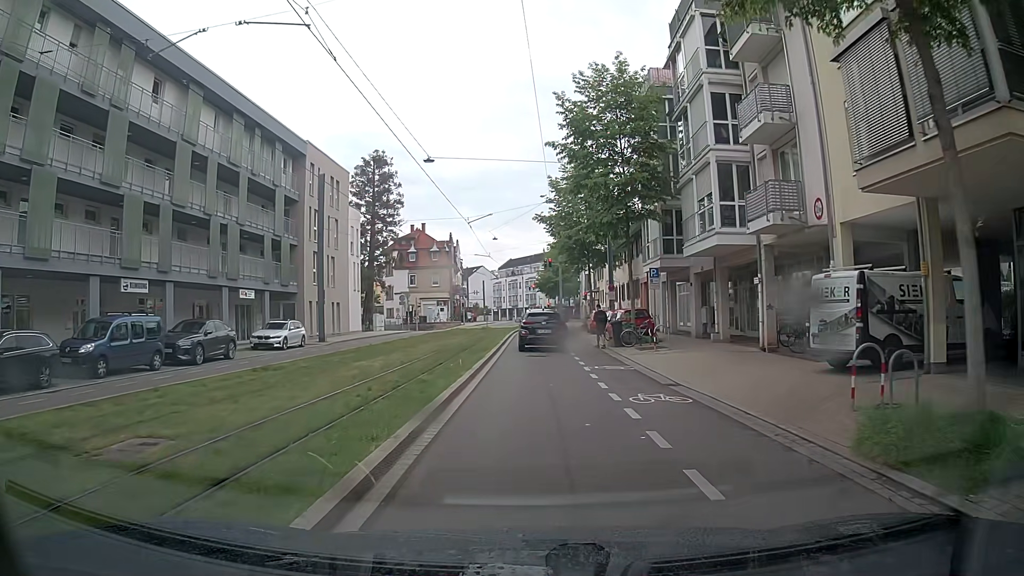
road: tertiary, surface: asphalt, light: Day
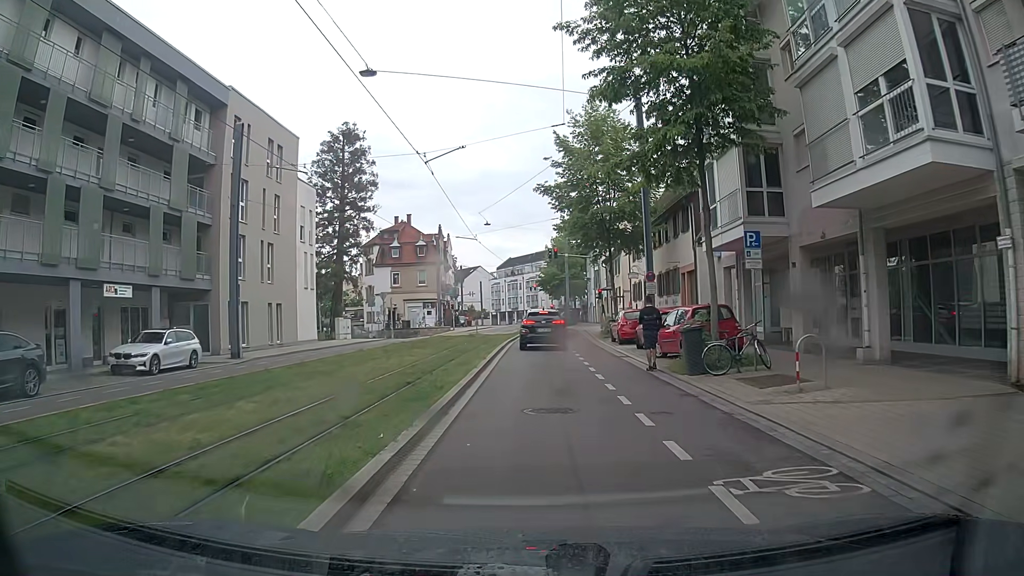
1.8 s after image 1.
(0.0, +12.7) m; 0°
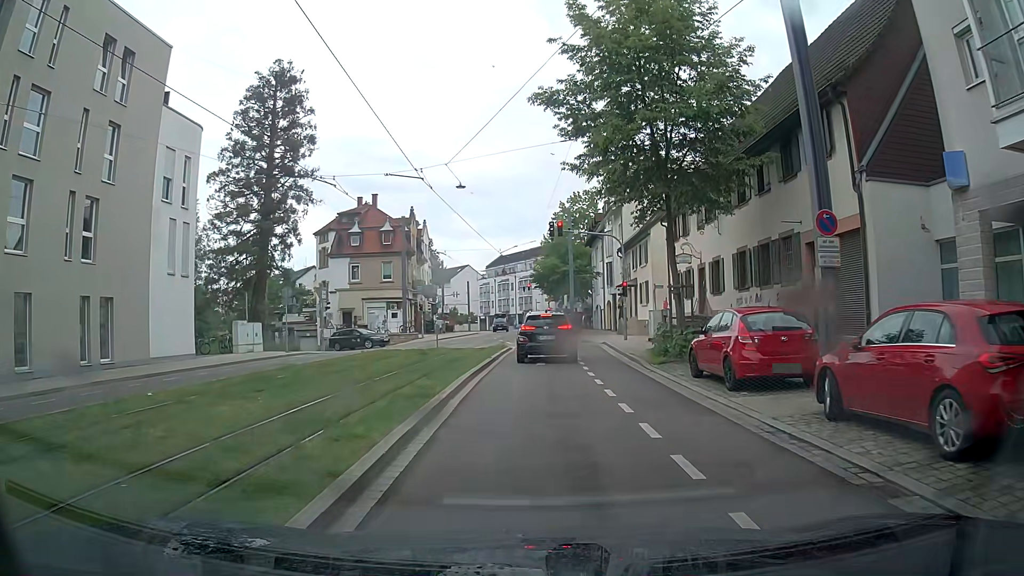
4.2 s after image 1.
(0.0, +16.8) m; +1°
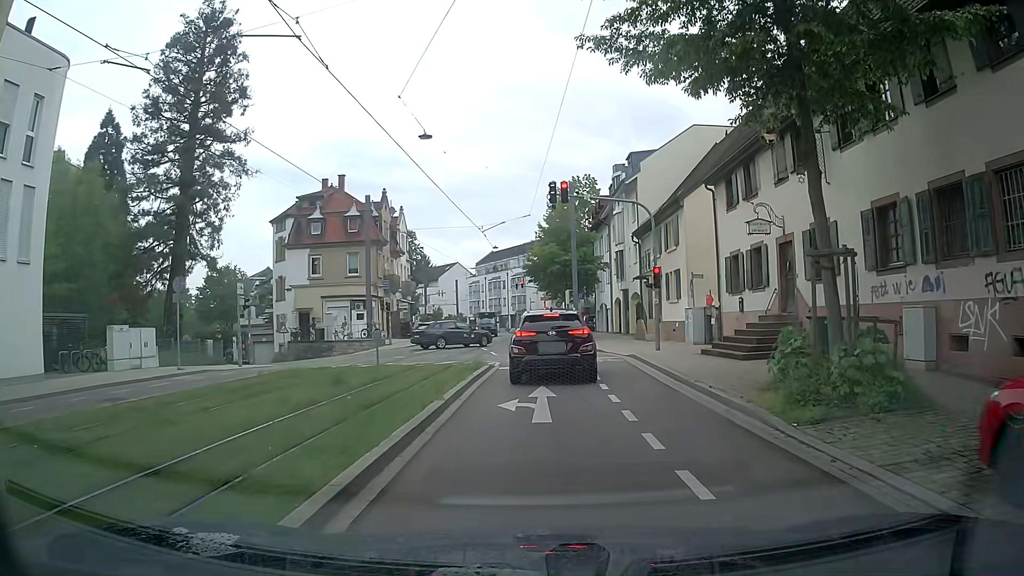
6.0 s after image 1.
(-0.1, +10.5) m; -1°
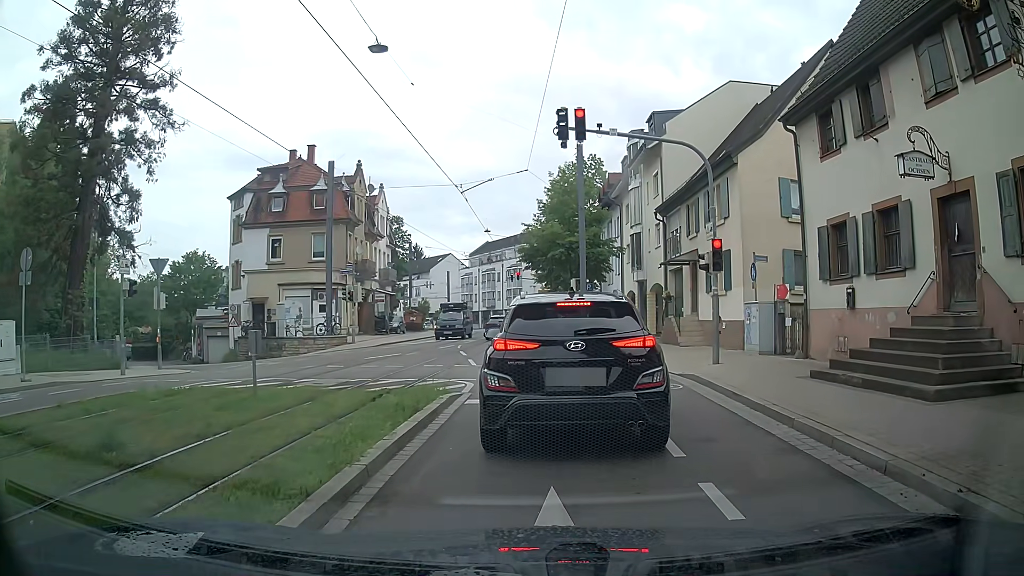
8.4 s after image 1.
(0.0, +8.2) m; -1°
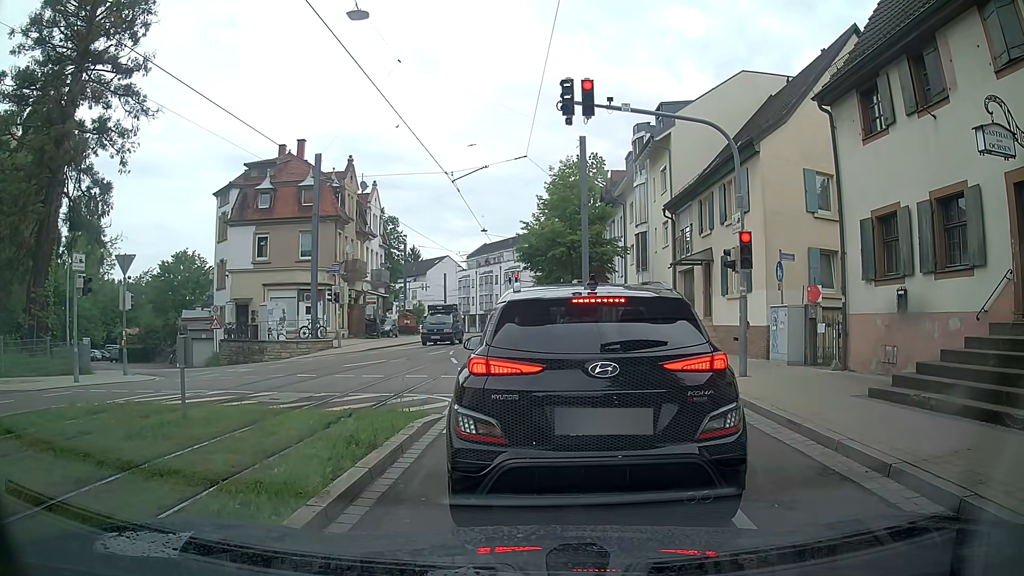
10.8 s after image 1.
(+0.1, +2.2) m; +1°
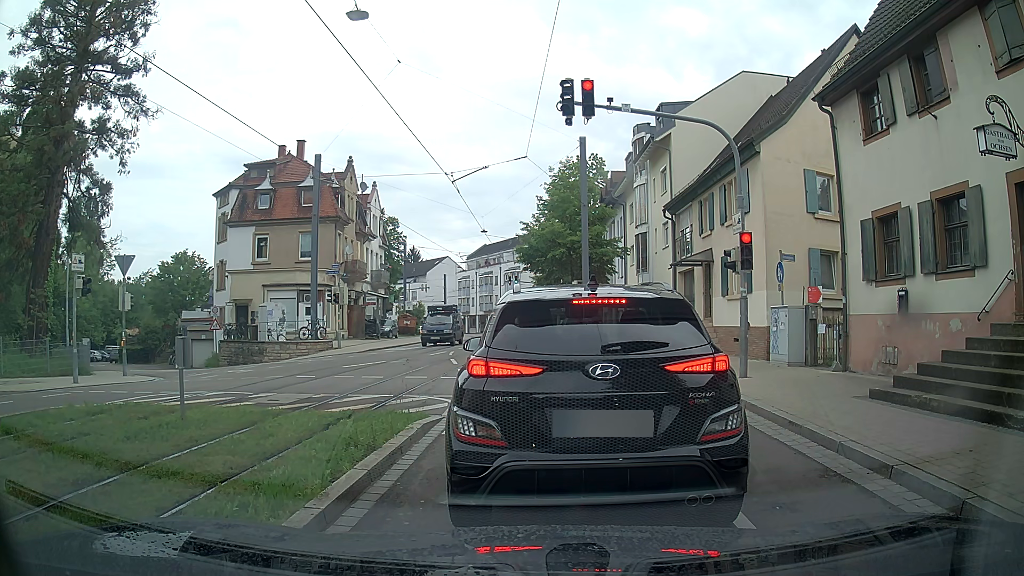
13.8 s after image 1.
(0.0, +0.1) m; 0°
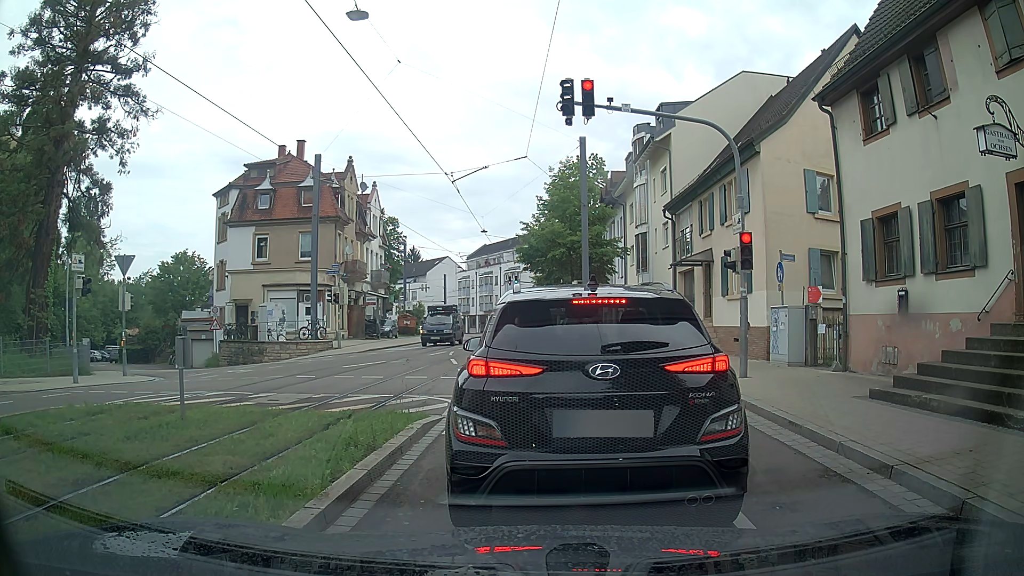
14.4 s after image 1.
(0.0, 0.0) m; 0°
(0, +10) (0, +20) (-1, +30) (-1, +40) (-1, +50) (-1, +60) (-1, +70) (-2, +80) (-4, +90) (-6, +99) m
